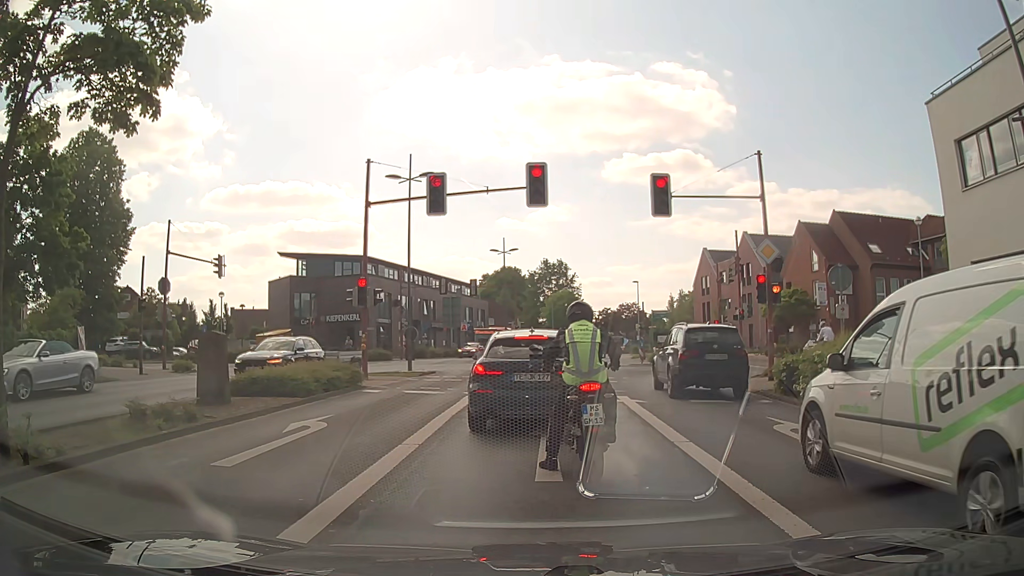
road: secondary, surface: asphalt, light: Day
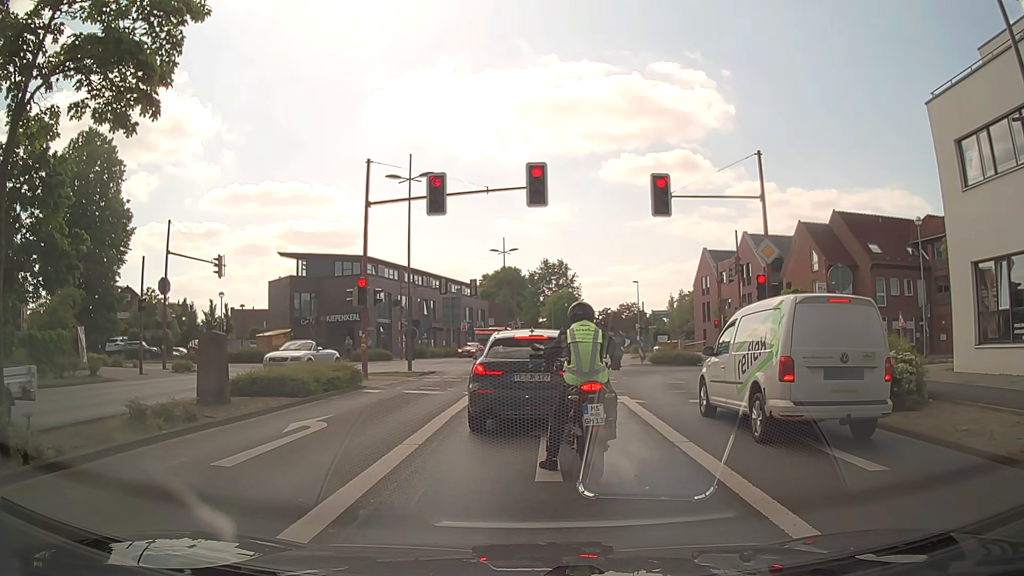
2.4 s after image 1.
(0.0, 0.0) m; 0°
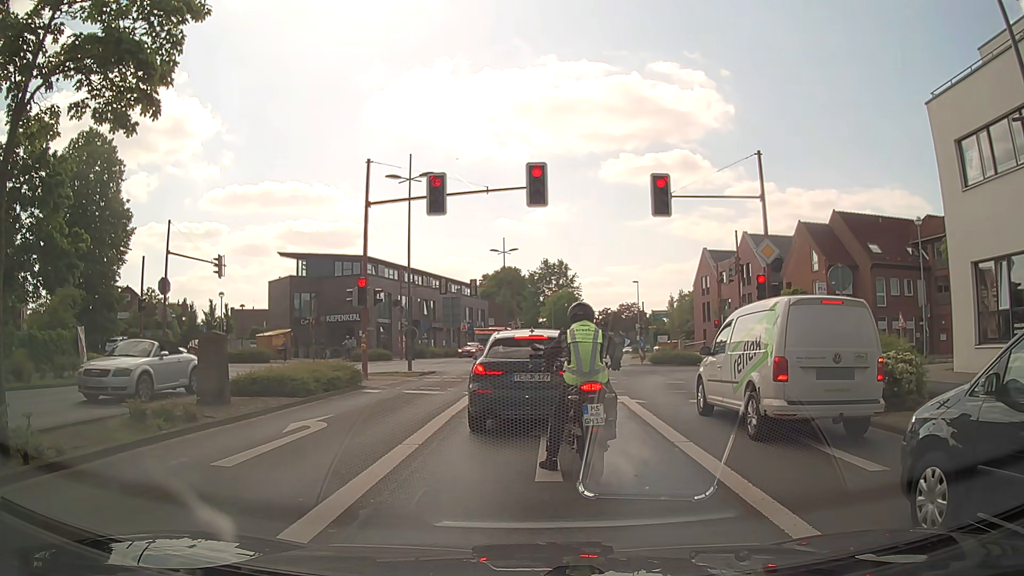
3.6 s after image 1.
(0.0, 0.0) m; 0°
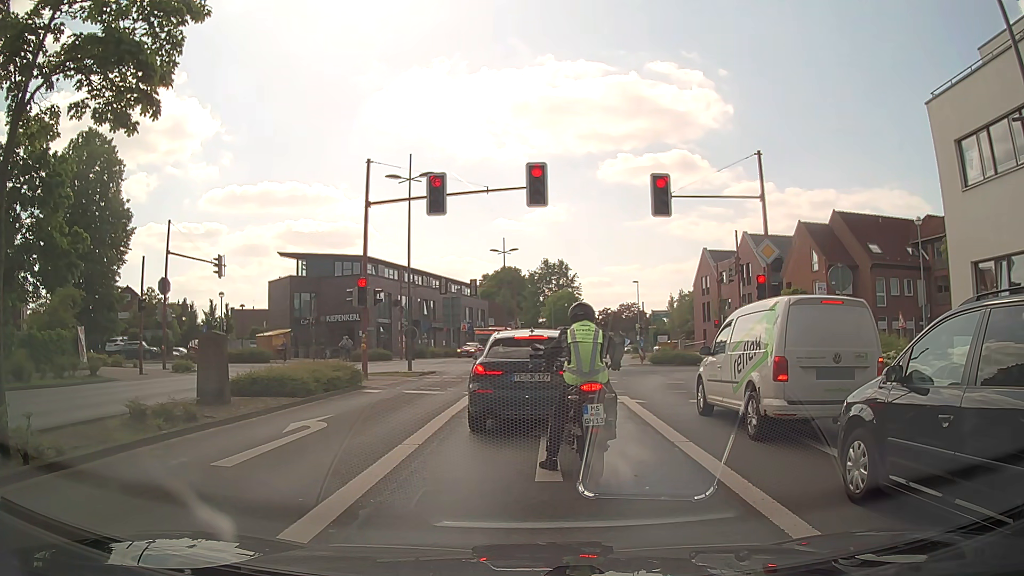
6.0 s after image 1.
(0.0, 0.0) m; 0°
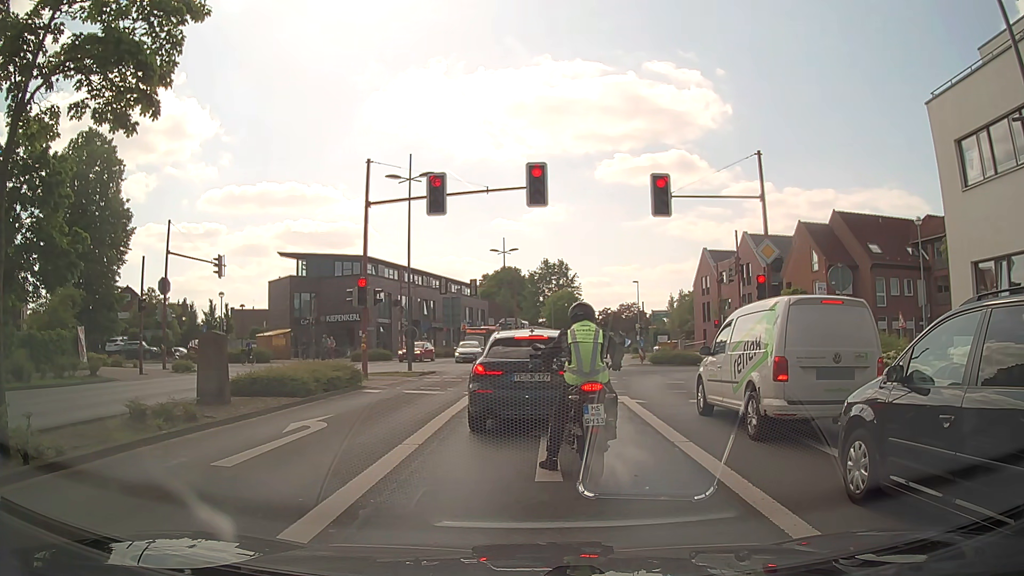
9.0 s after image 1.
(0.0, 0.0) m; 0°
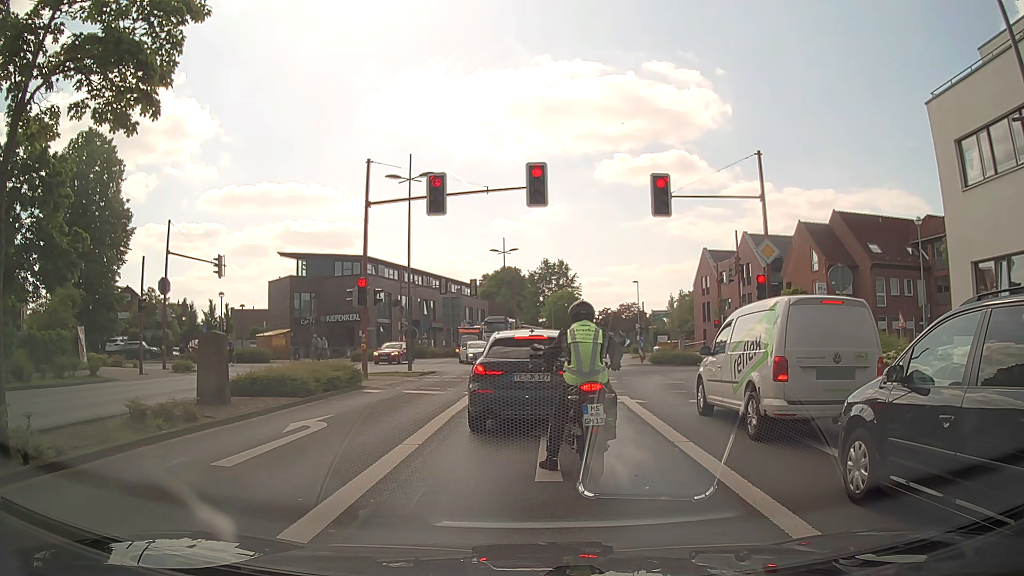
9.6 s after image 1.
(0.0, 0.0) m; 0°
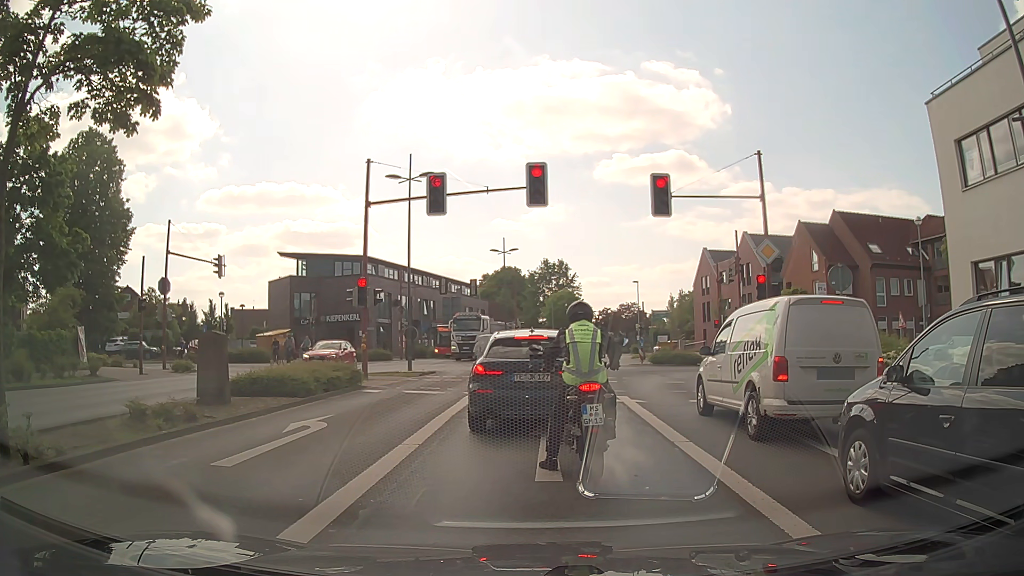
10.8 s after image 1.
(0.0, 0.0) m; 0°
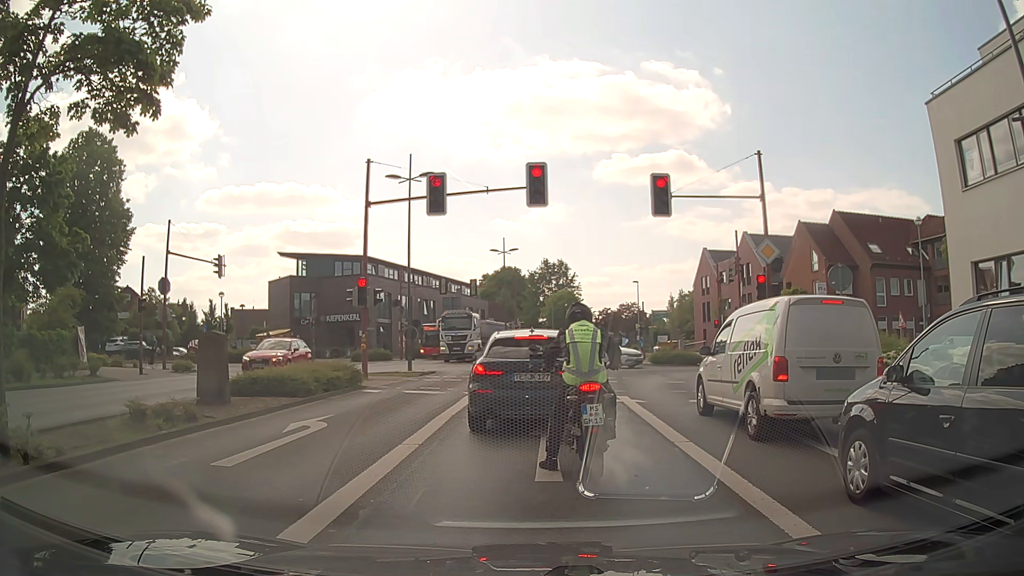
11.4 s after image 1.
(0.0, 0.0) m; 0°
(0, +10) (+1, +20) (+1, +30) (+2, +40) (+3, +50) (+4, +60) (+6, +70) (+8, +80) (+9, +89) (+11, +99) m
